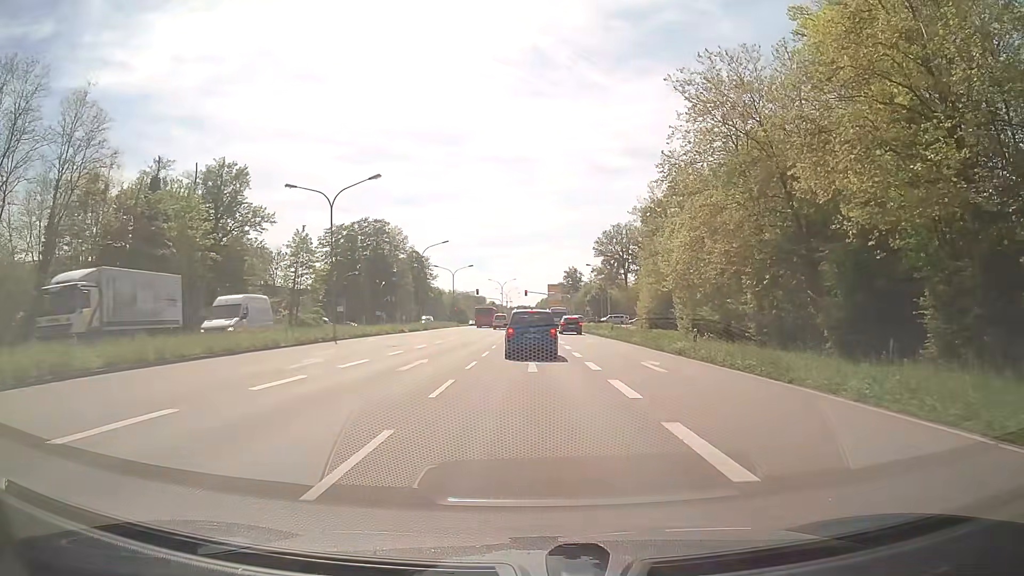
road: primary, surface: asphalt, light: Day
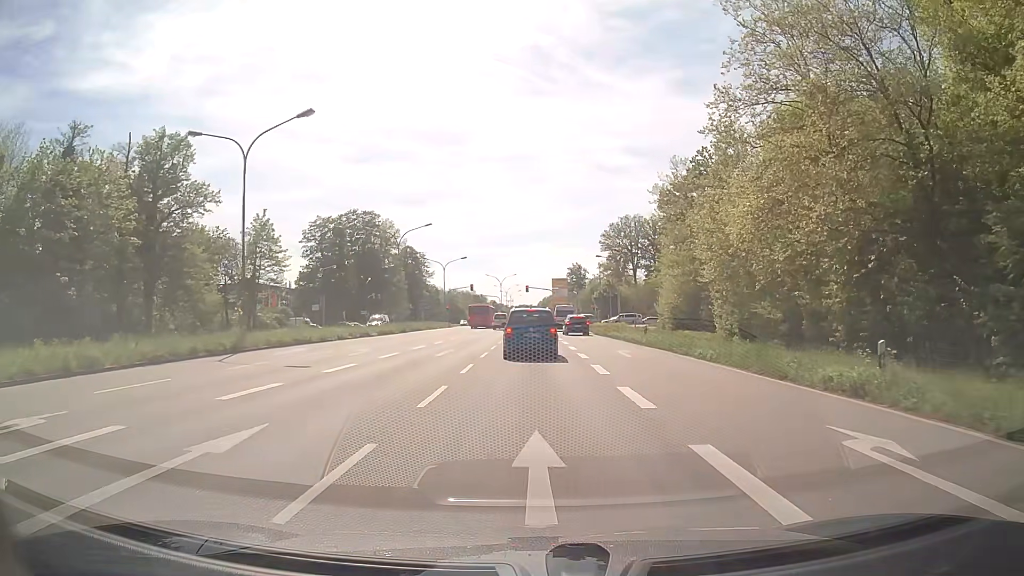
(0.0, +13.7) m; 0°
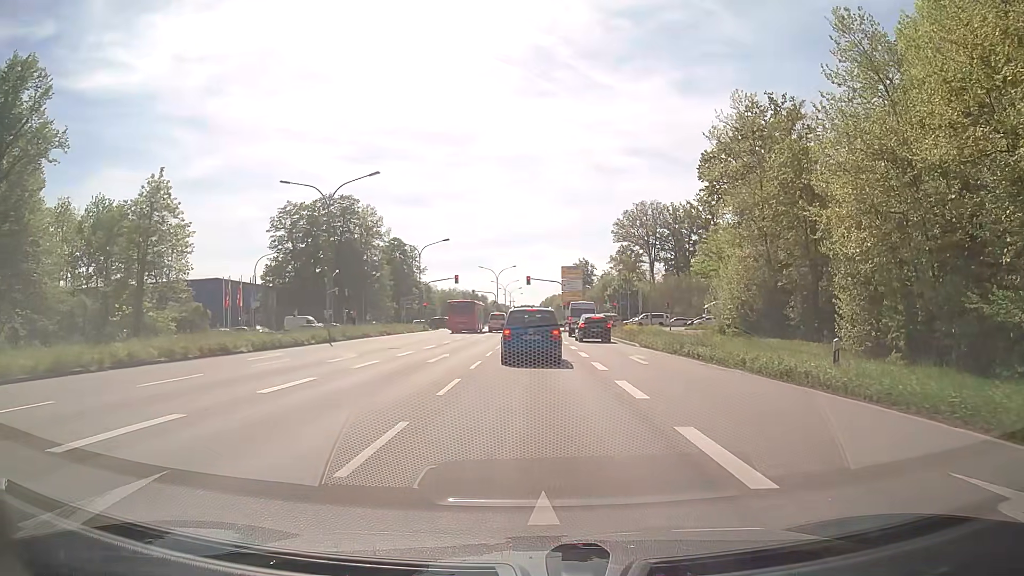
(-0.1, +22.6) m; 0°
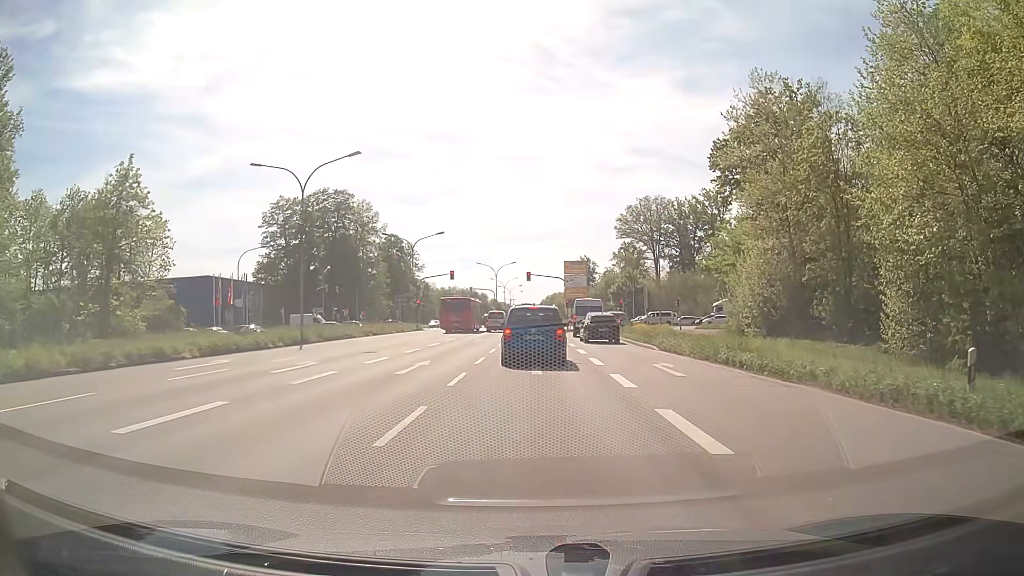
(0.0, +4.7) m; 0°
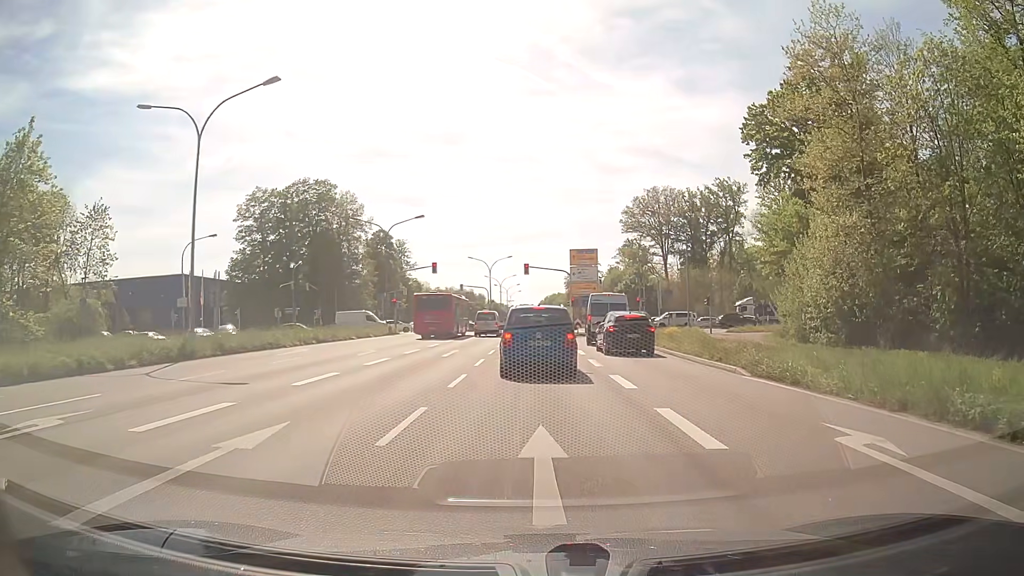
(-0.1, +11.9) m; -1°
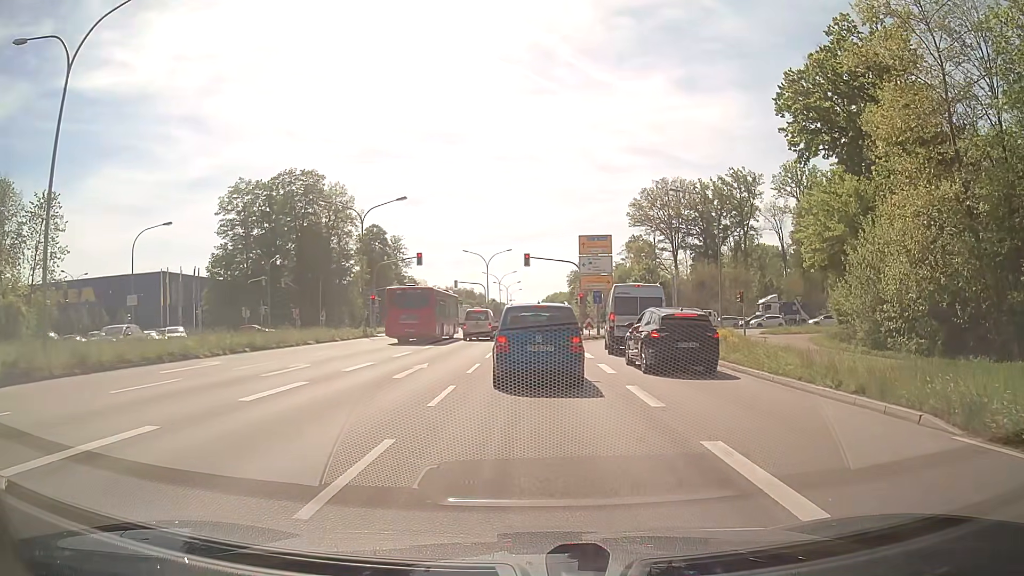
(0.0, +8.5) m; -1°
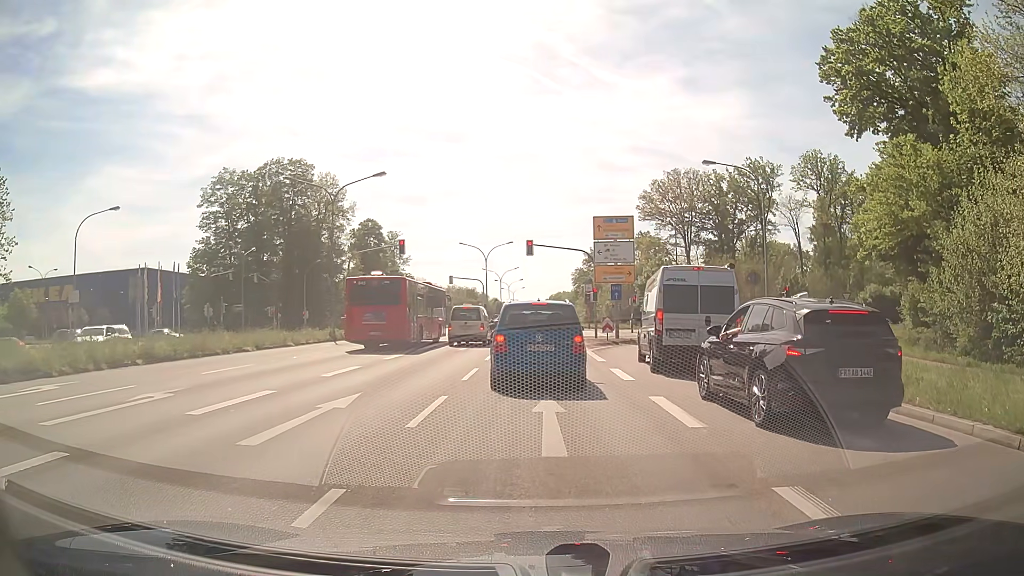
(+0.1, +8.0) m; -2°
